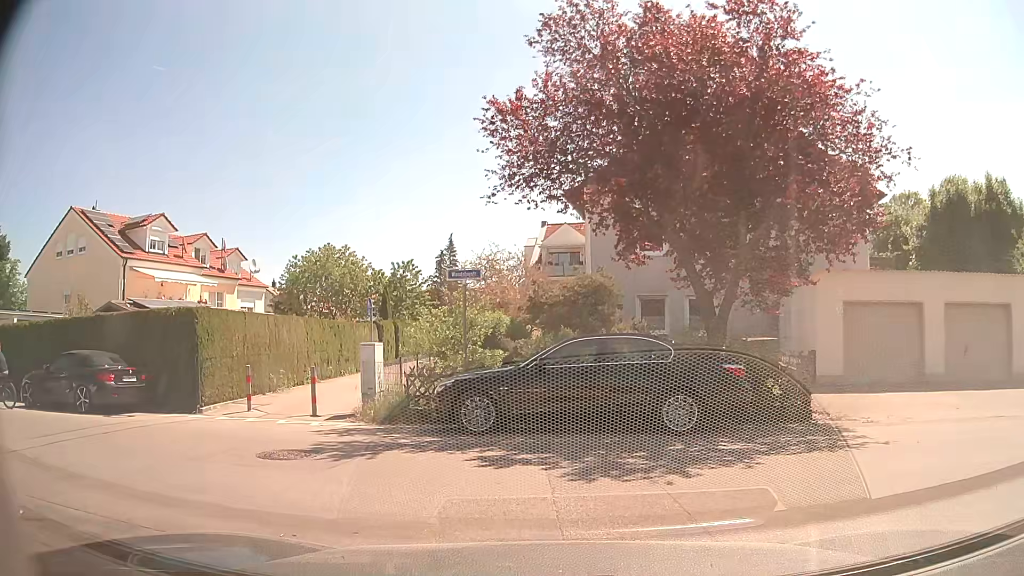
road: residential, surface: asphalt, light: Day
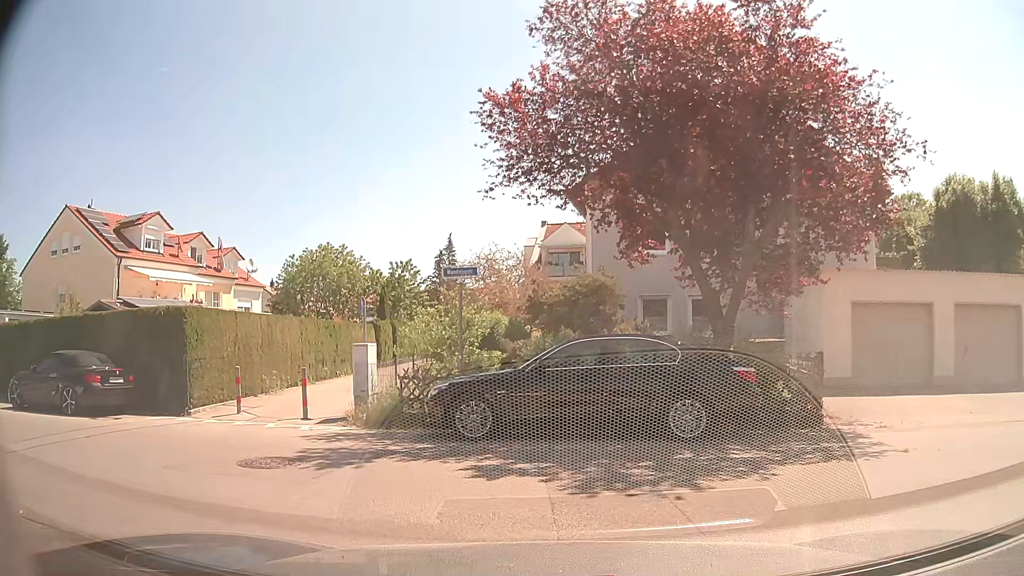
(0.0, +0.5) m; 0°
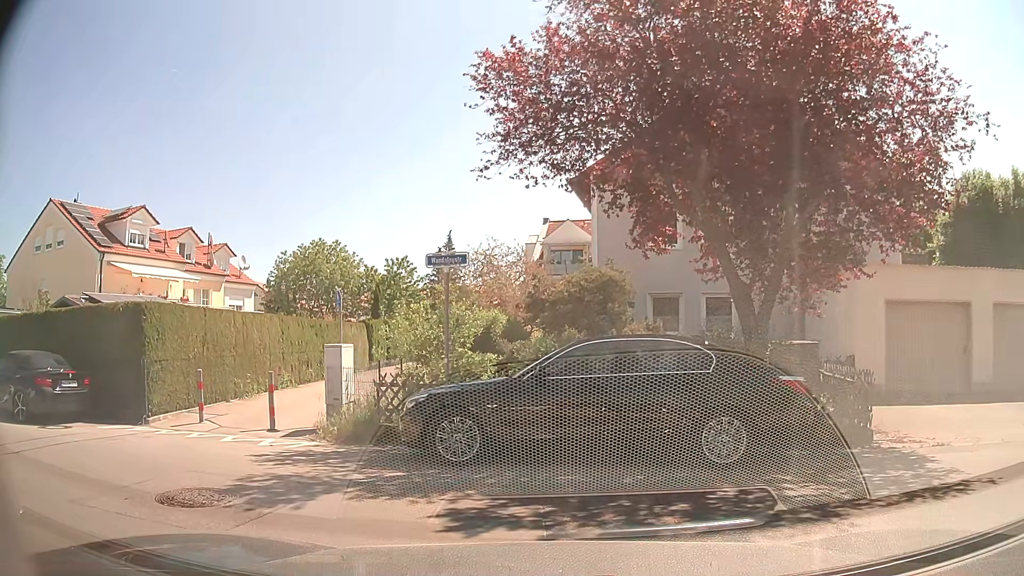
(0.0, +1.8) m; 0°
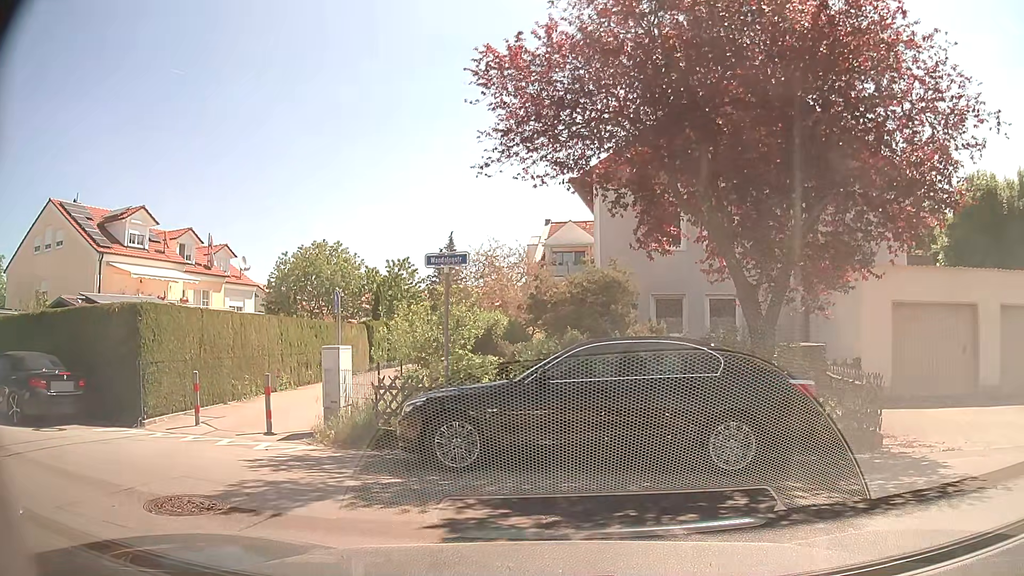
(0.0, +0.2) m; 0°
